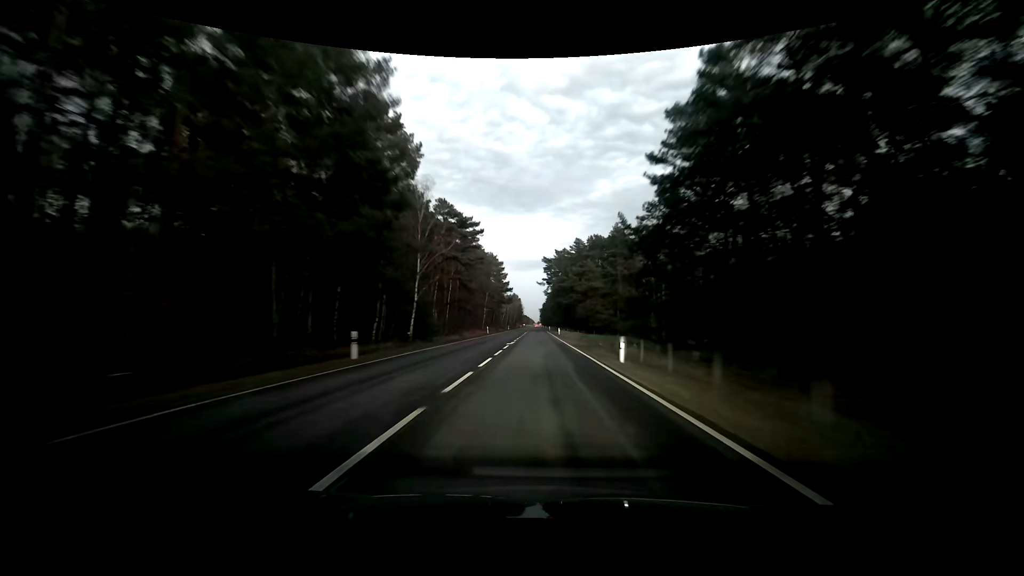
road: primary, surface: asphalt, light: Dusk
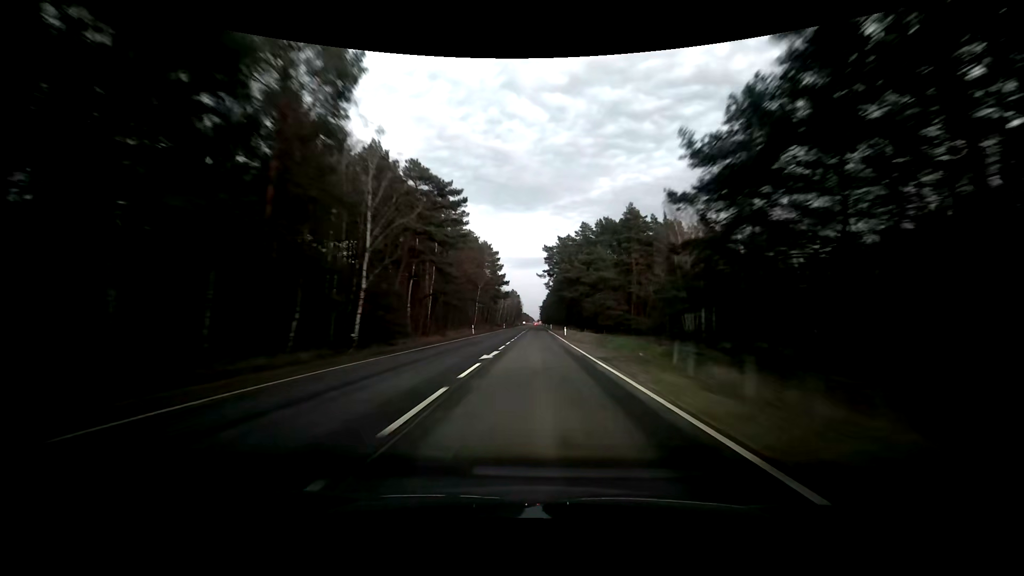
(+0.2, +15.7) m; +1°
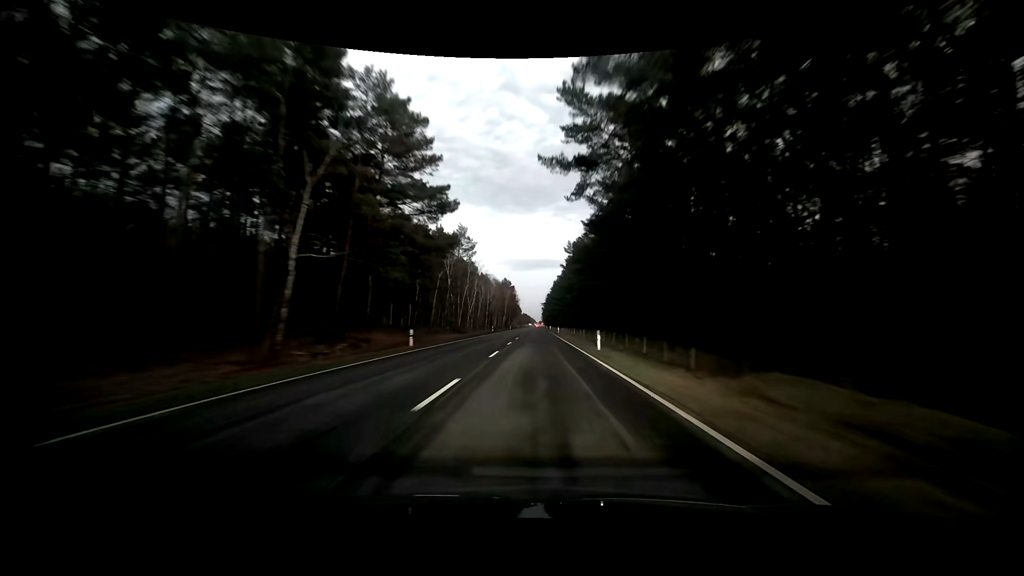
(+0.3, +78.7) m; 0°
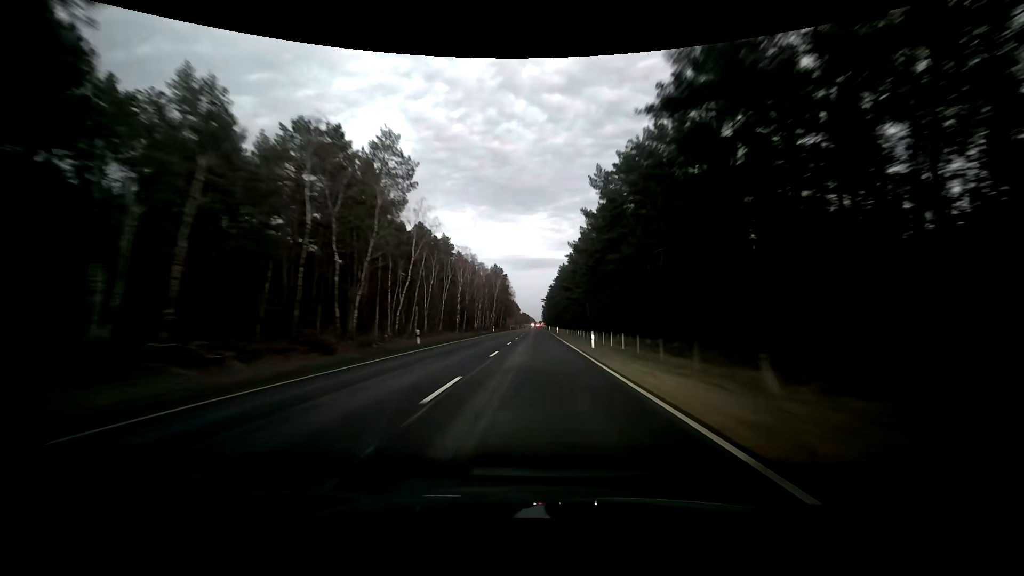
(0.0, +47.1) m; 0°
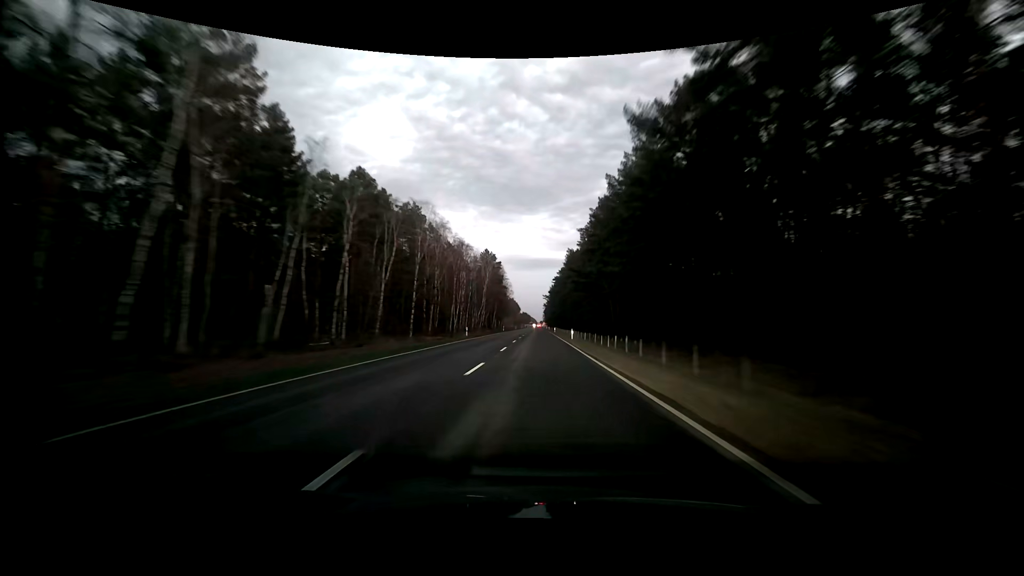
(0.0, +31.3) m; 0°
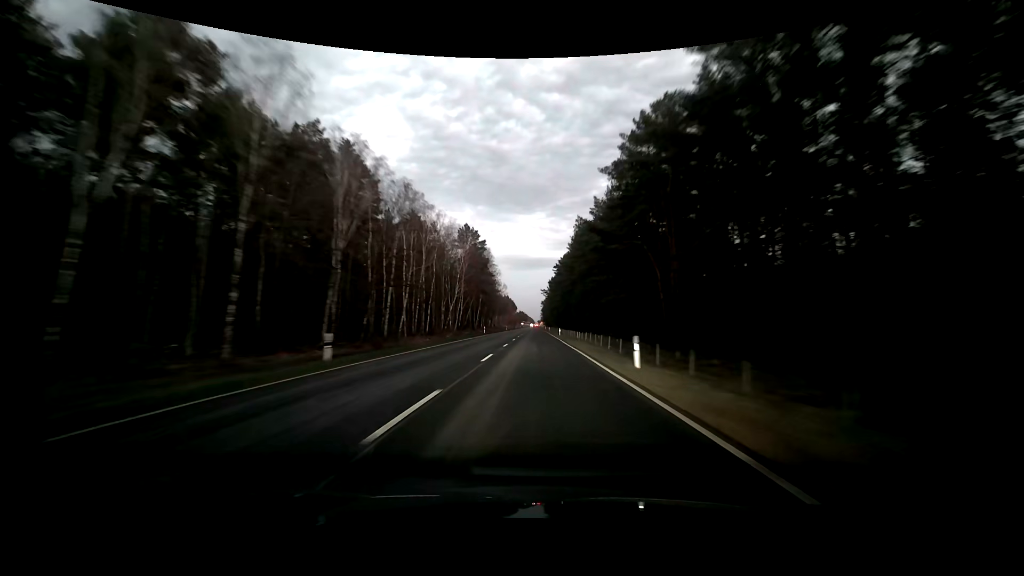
(+0.1, +31.3) m; +1°
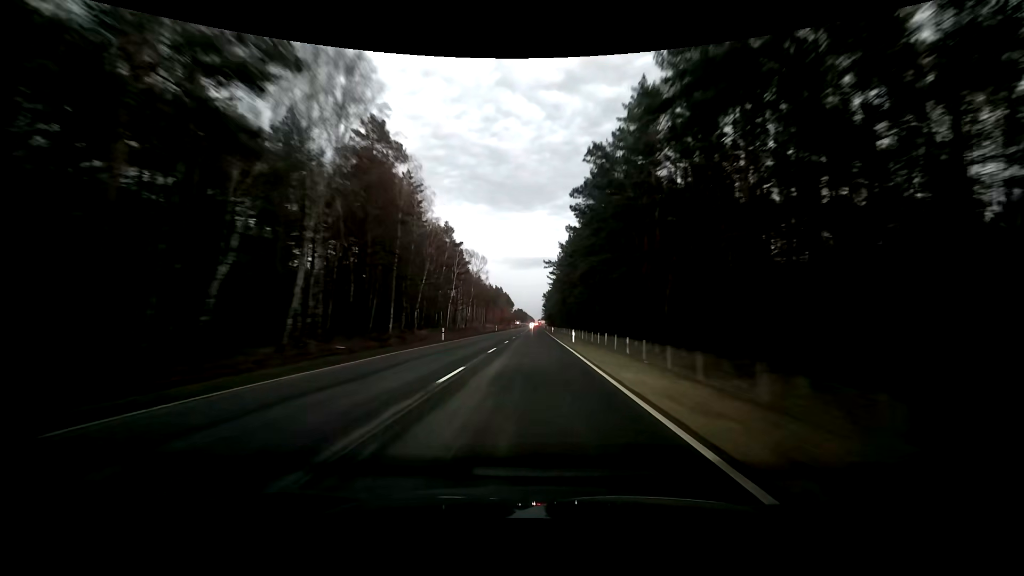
(-0.3, +78.2) m; 0°
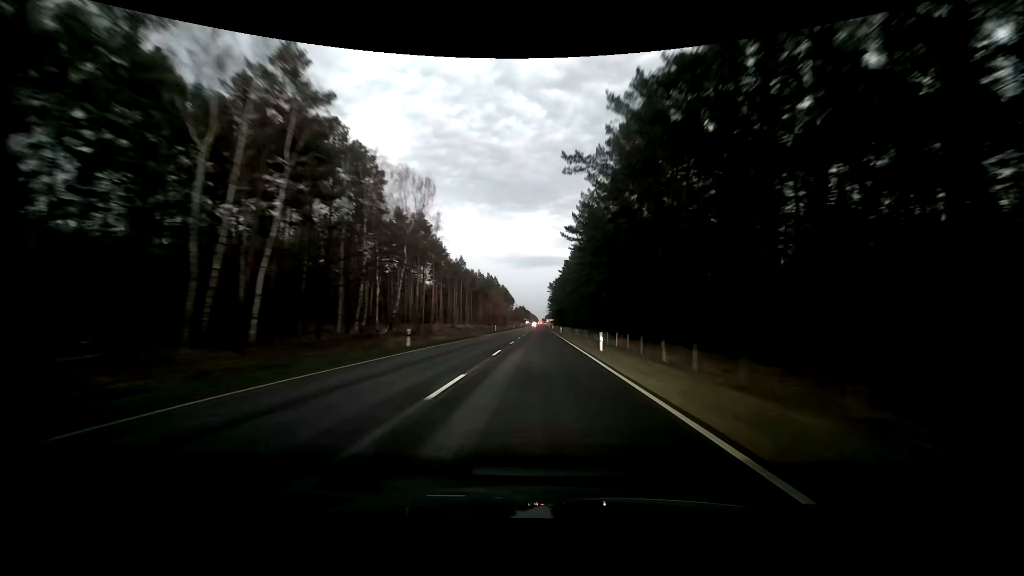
(-0.7, +62.3) m; -1°
(0, +10) (0, +20) (0, +30) (0, +40) (0, +50) (0, +60) (0, +70) (0, +80) (+1, +90) (+1, +100) m
